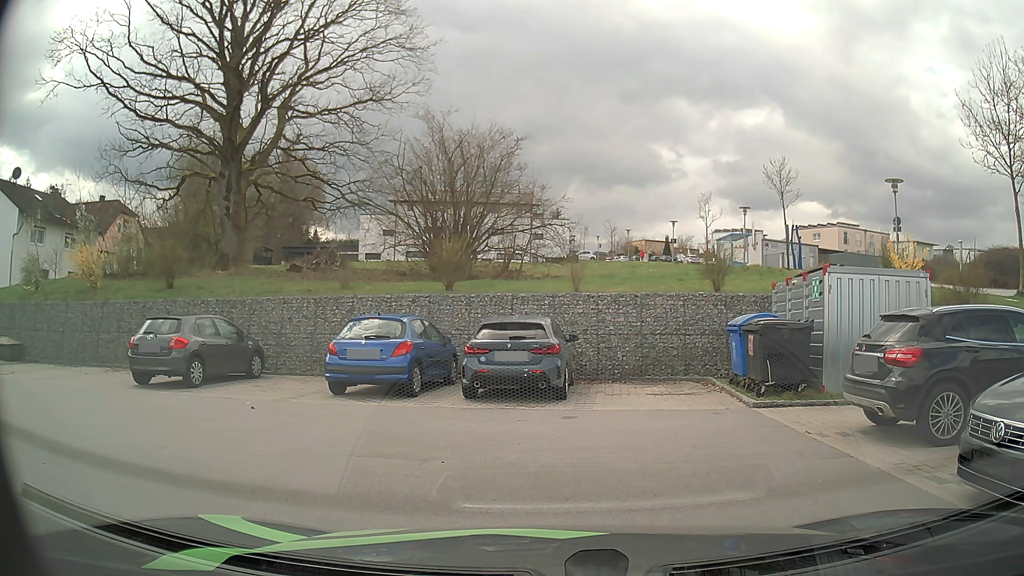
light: Day
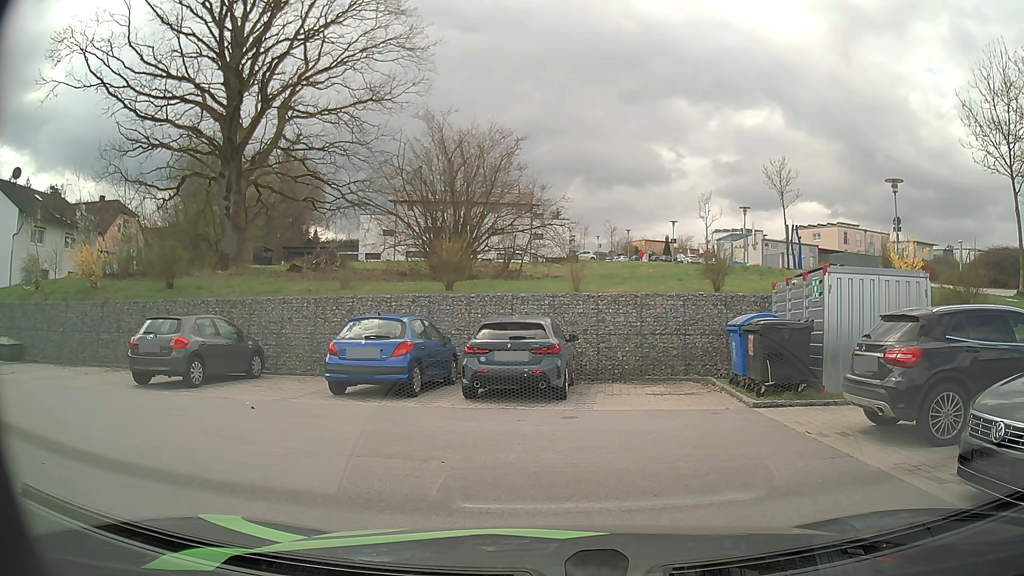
(0.0, 0.0) m; 0°
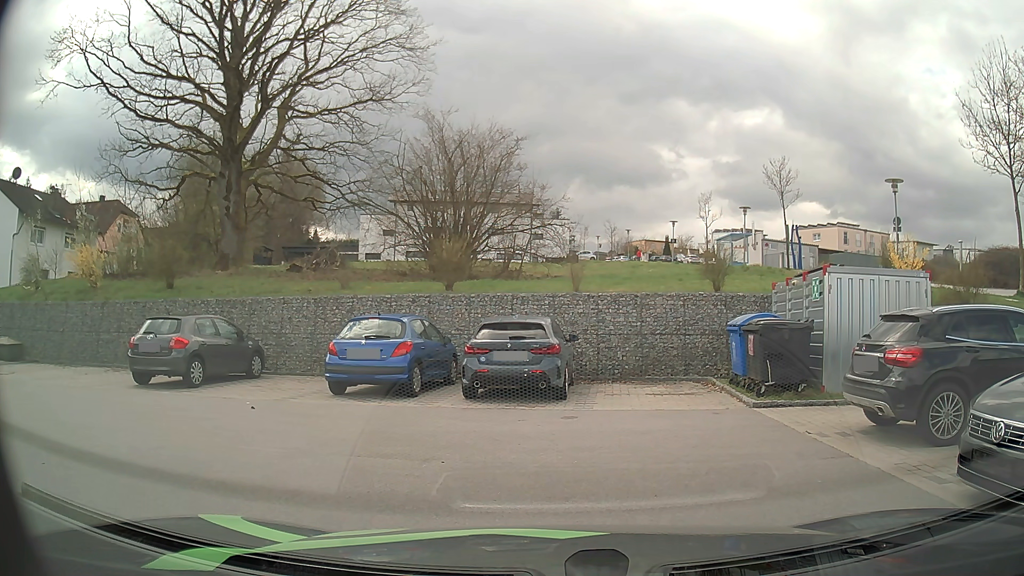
(0.0, 0.0) m; 0°
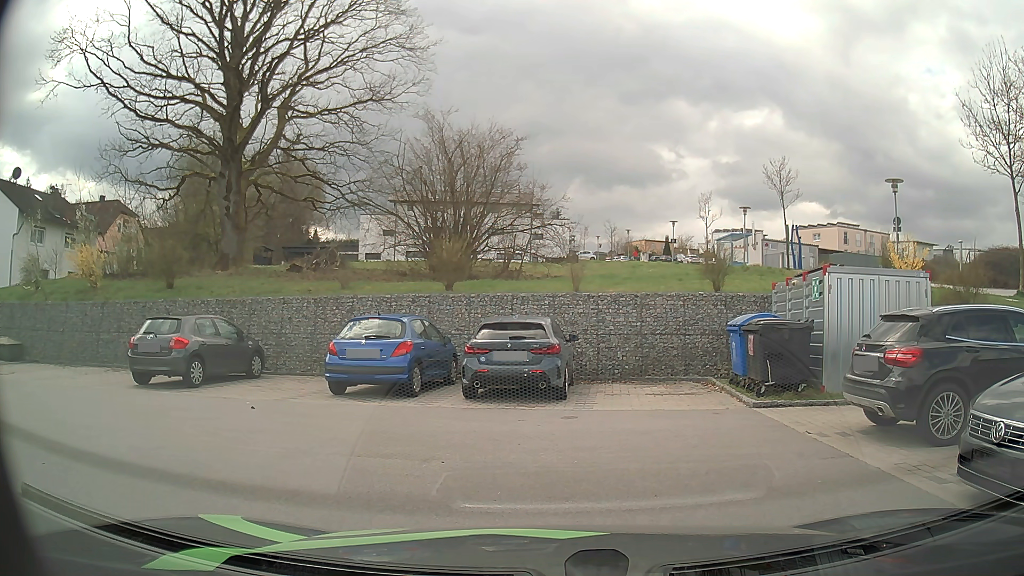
(0.0, 0.0) m; 0°
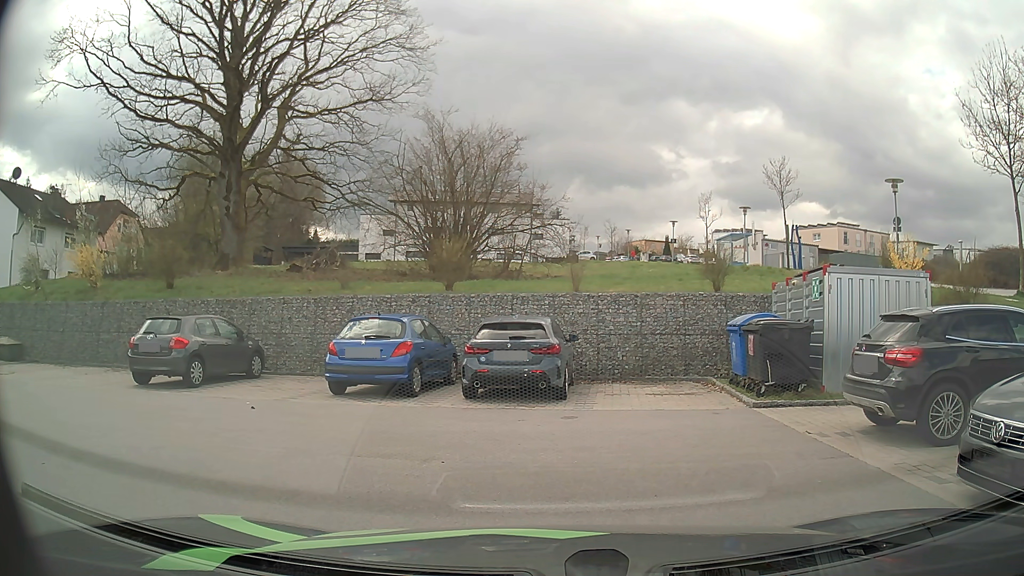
(0.0, 0.0) m; 0°
